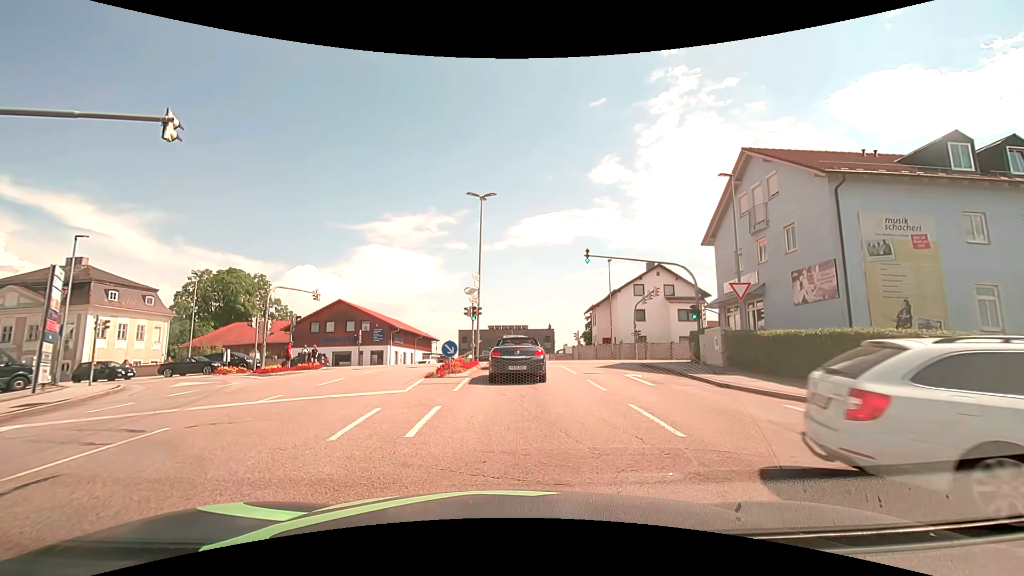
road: tertiary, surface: asphalt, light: Day
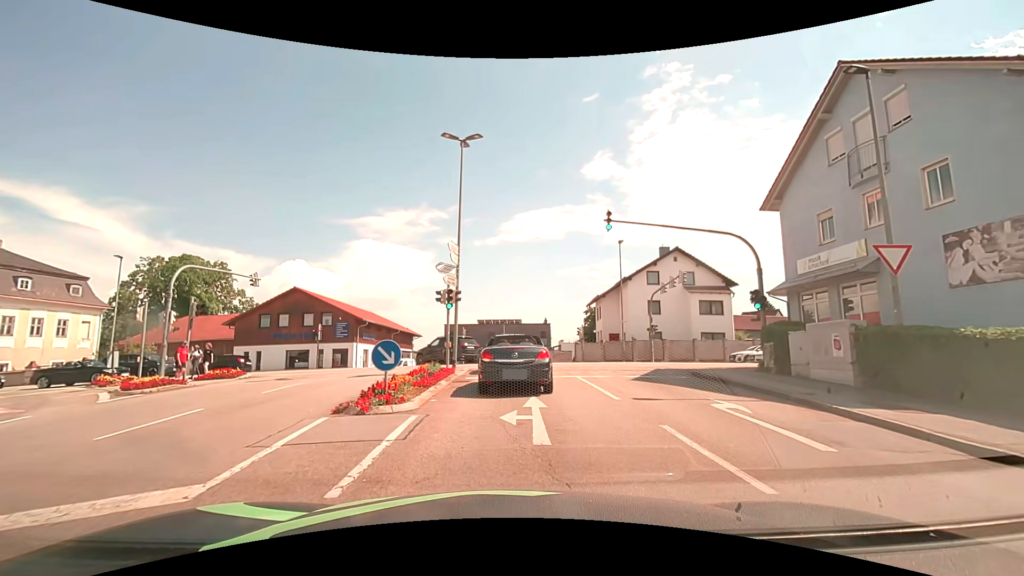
(+0.1, +8.9) m; +2°
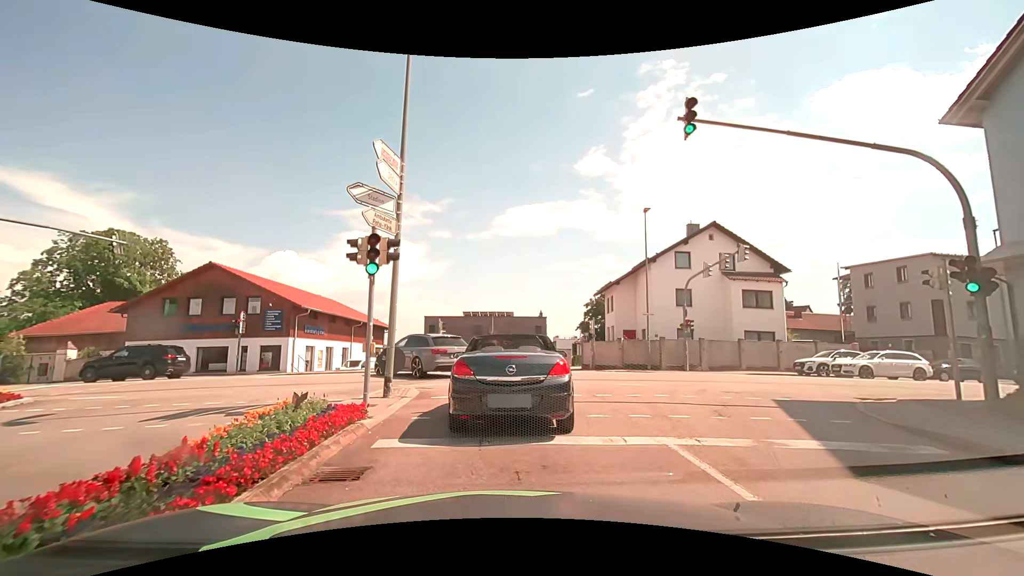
(0.0, +10.0) m; +1°
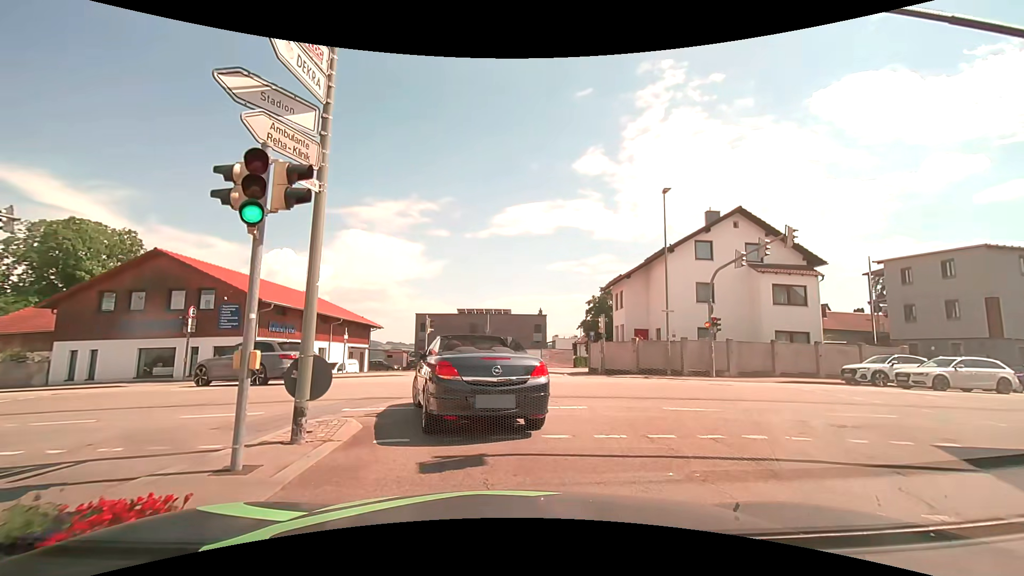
(0.0, +4.6) m; 0°
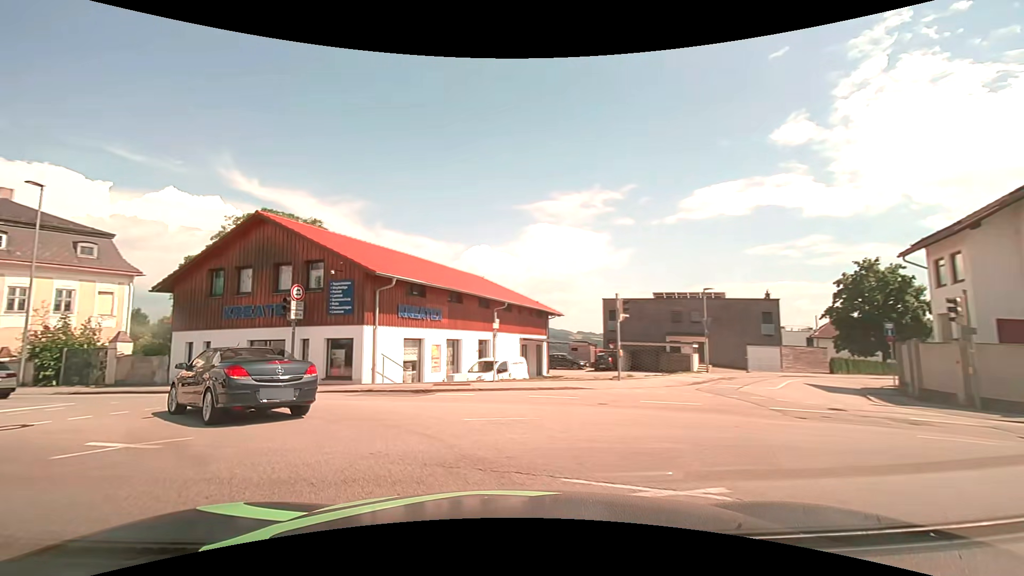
(-1.1, +11.2) m; -20°
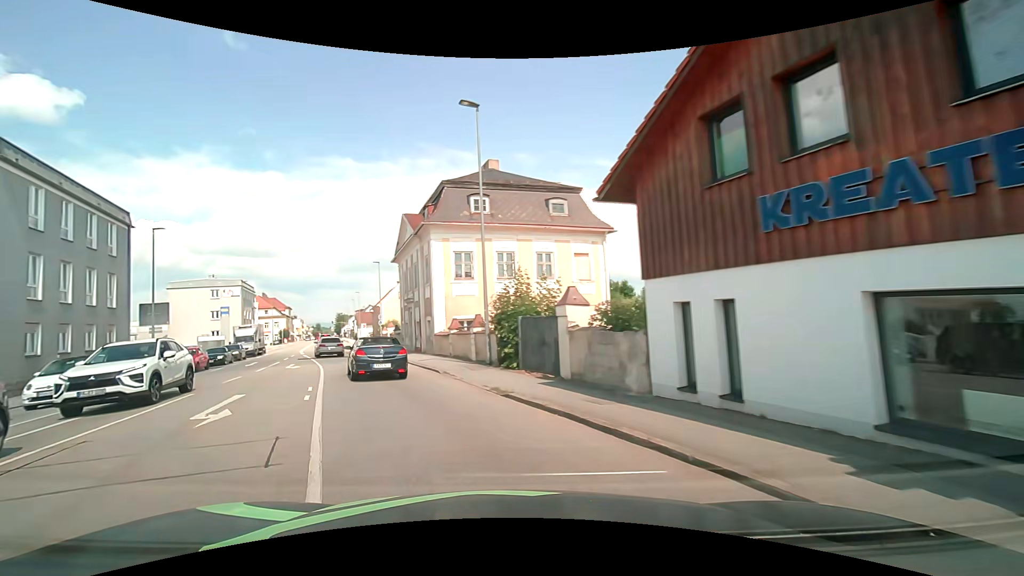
(-7.6, +14.5) m; -51°
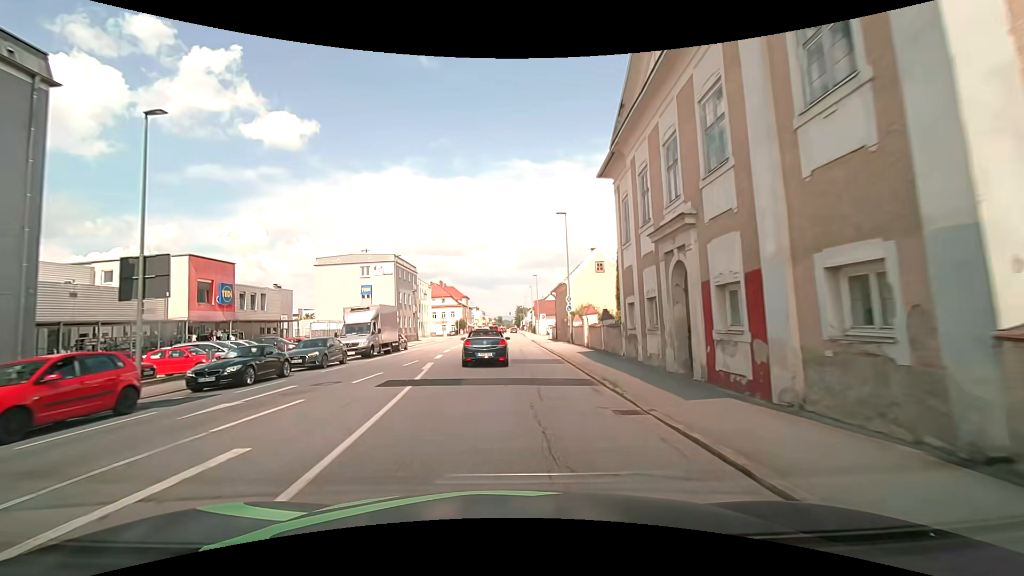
(-6.4, +23.9) m; -20°
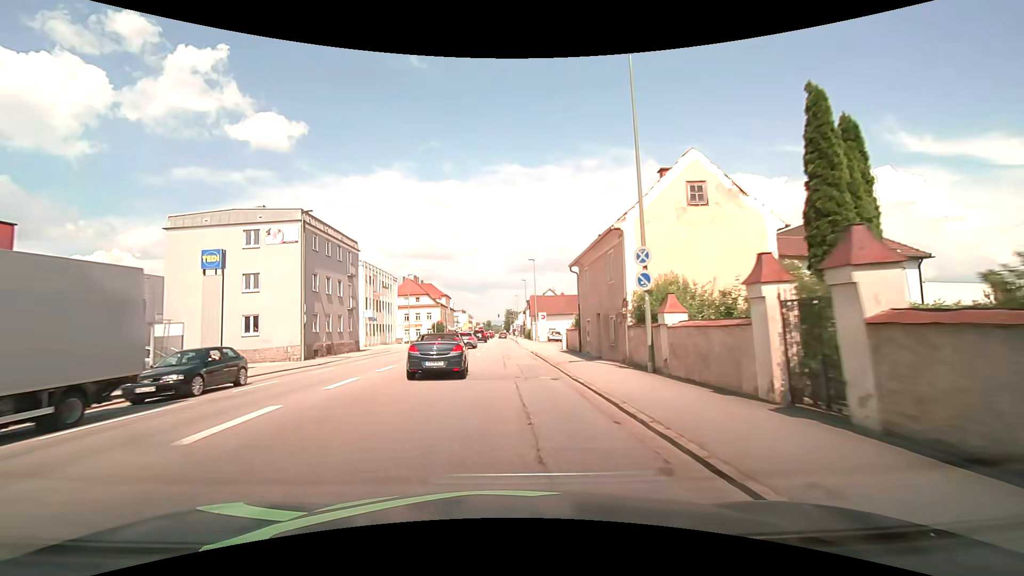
(+0.4, +23.6) m; +2°
(0, +10) (0, +20) (0, +30) (0, +40) (-1, +50) (-1, +60) (-1, +70) (-1, +80) (-1, +90) (-2, +100) m
